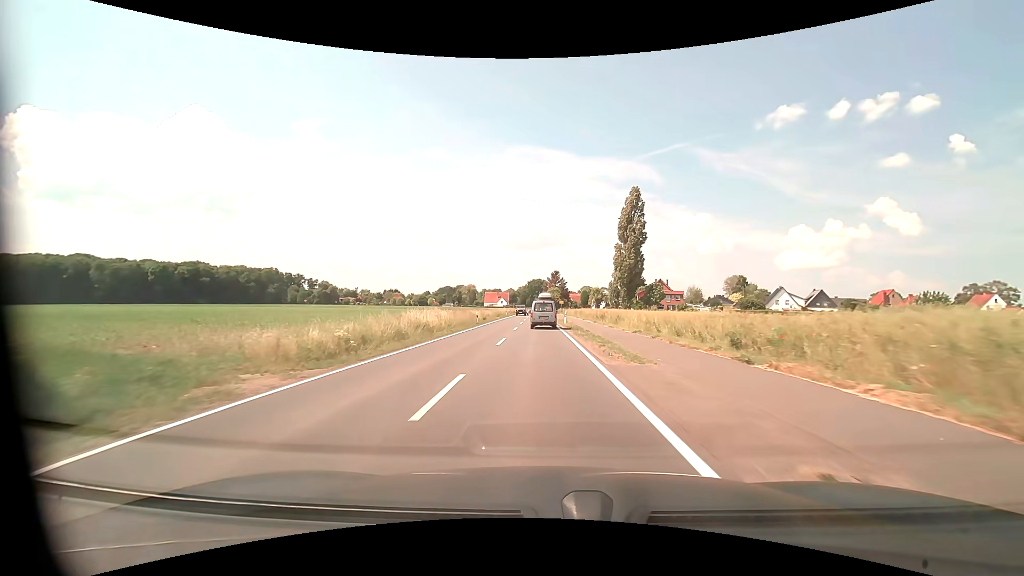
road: tertiary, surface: asphalt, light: Day
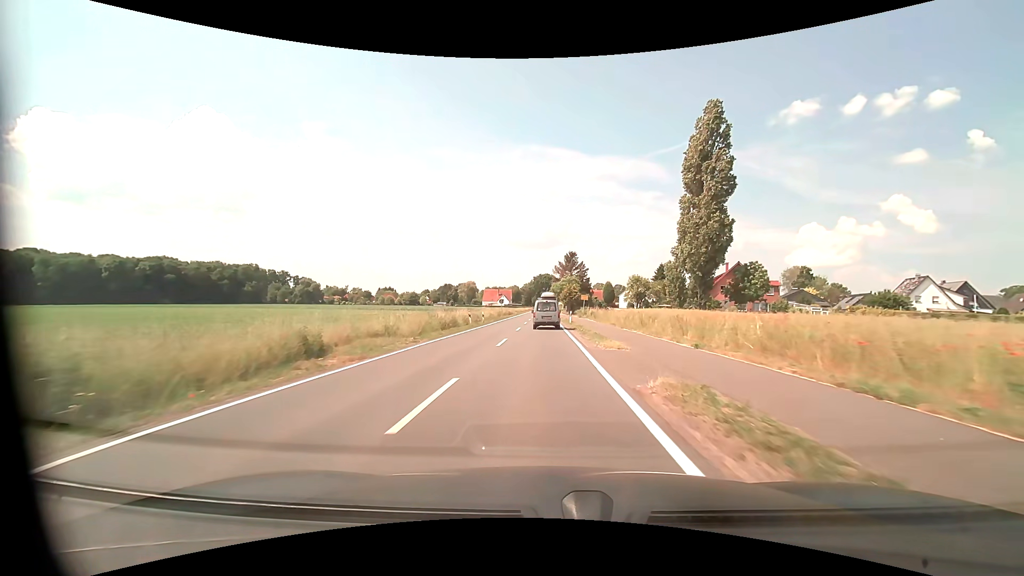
(-0.6, +48.7) m; -1°
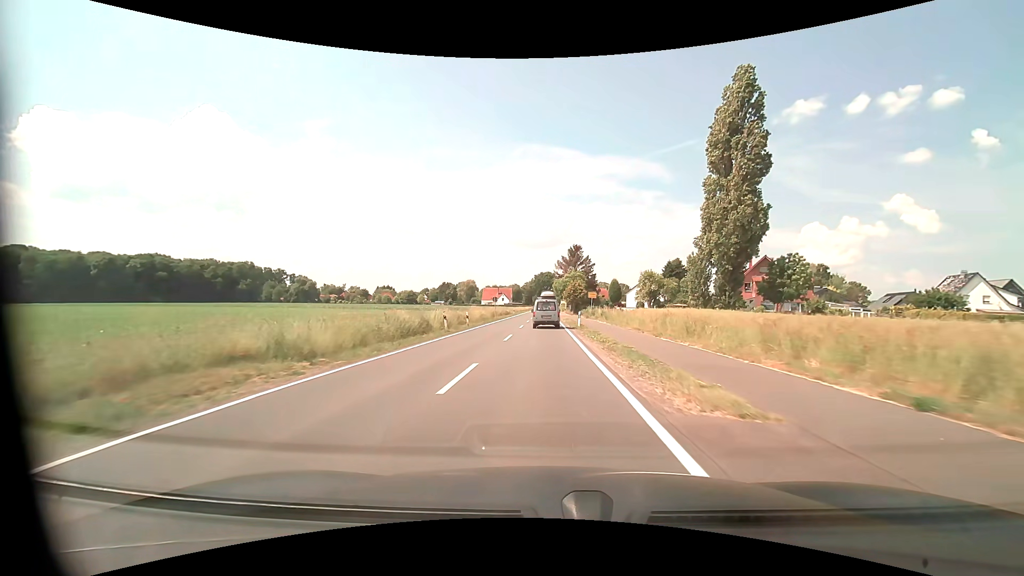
(0.0, +9.6) m; 0°
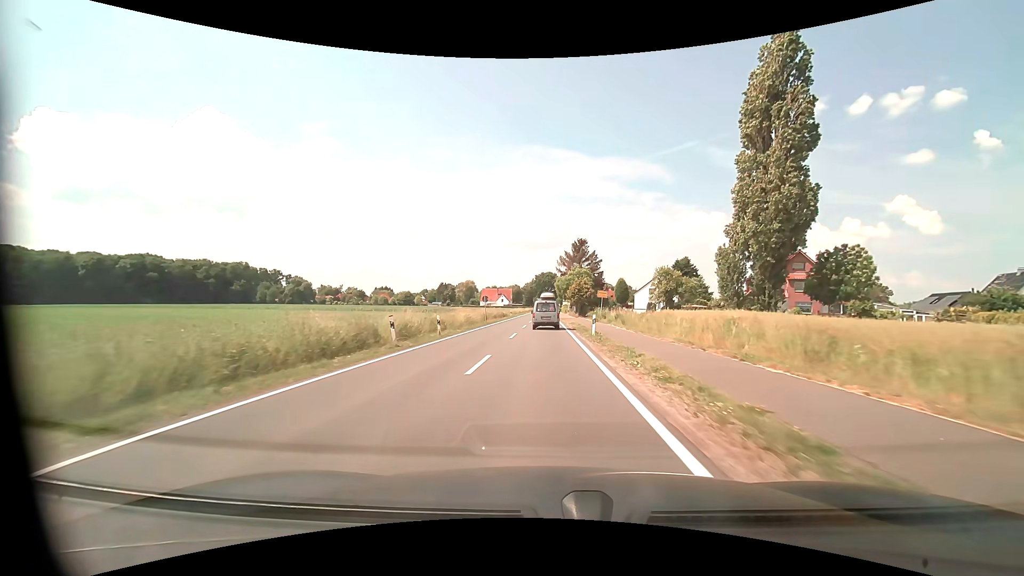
(0.0, +9.6) m; 0°
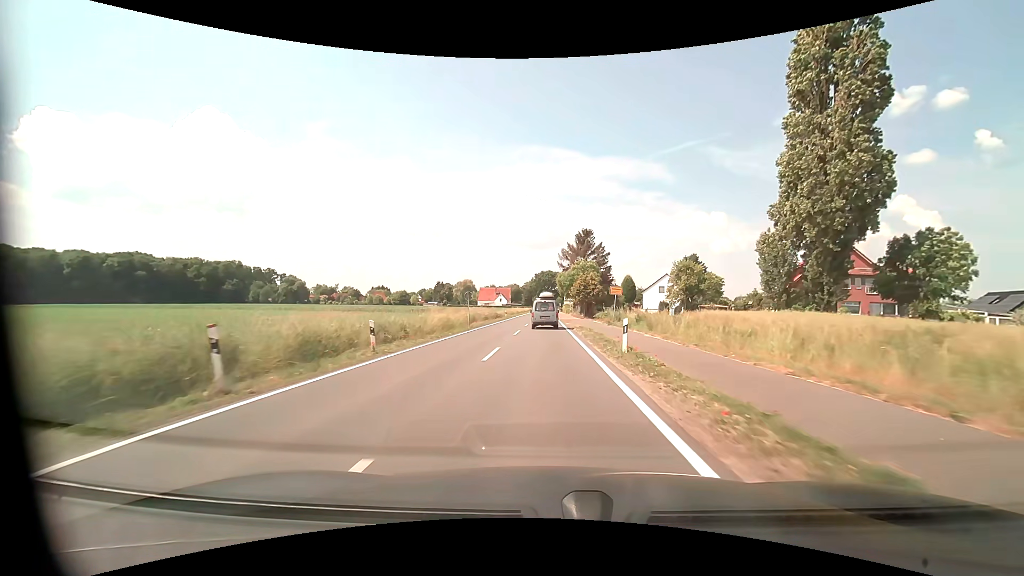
(0.0, +9.6) m; 0°
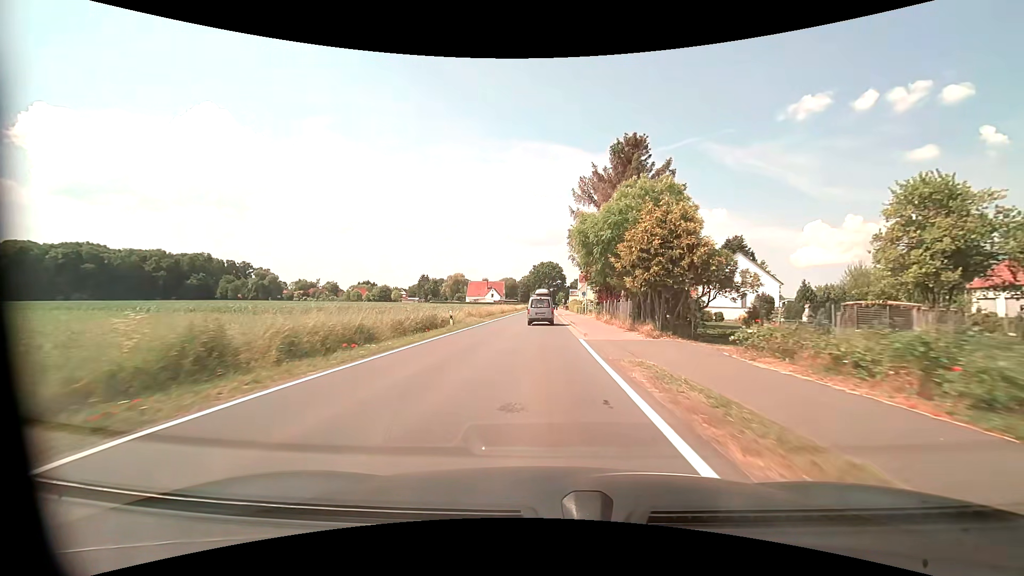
(+0.1, +37.5) m; 0°
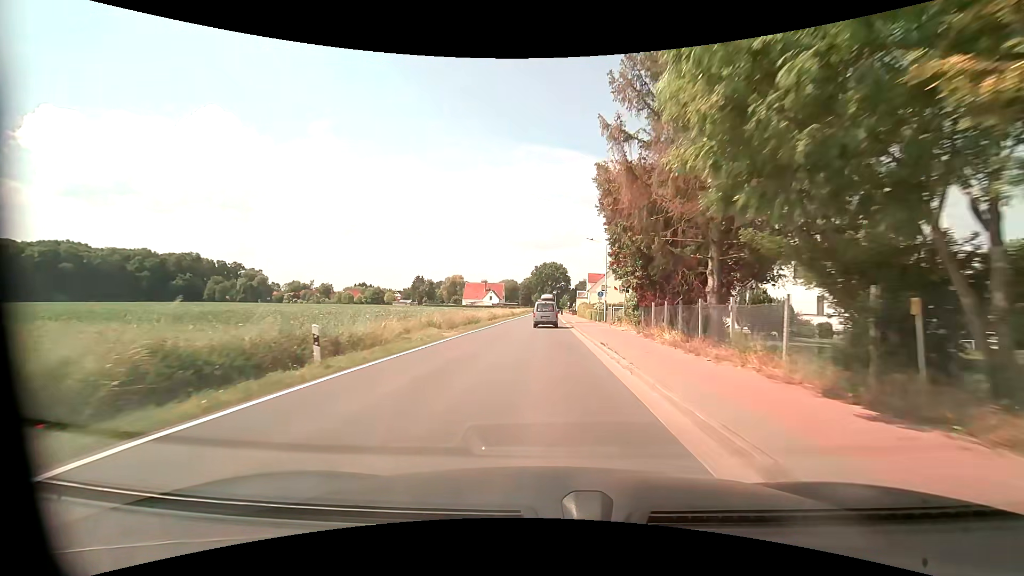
(0.0, +16.6) m; 0°
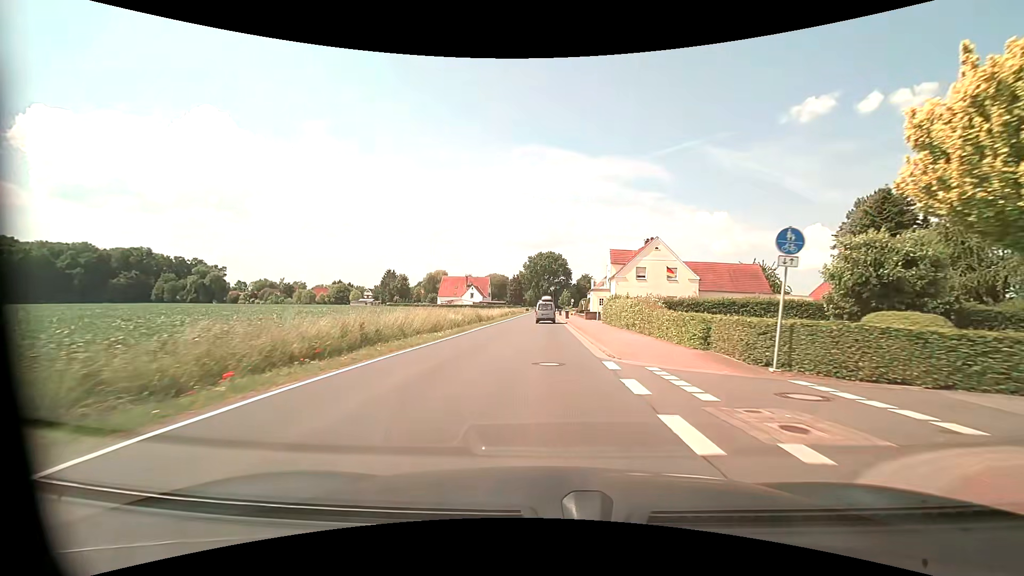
(+0.4, +40.2) m; +1°
(0, +10) (0, +20) (0, +30) (0, +40) (0, +50) (0, +60) (0, +70) (0, +80) (0, +90) (0, +100) m
